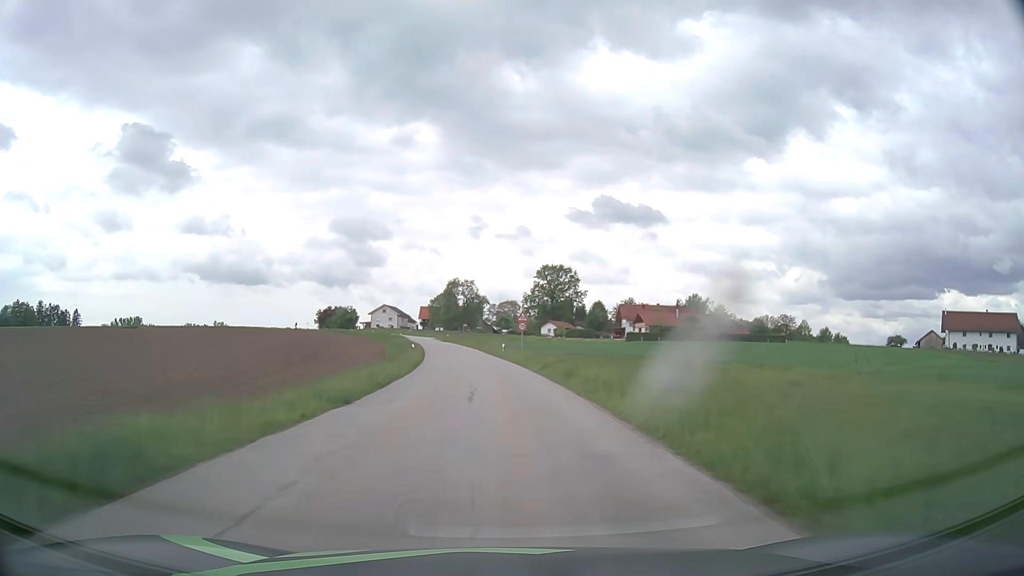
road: tertiary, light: Day
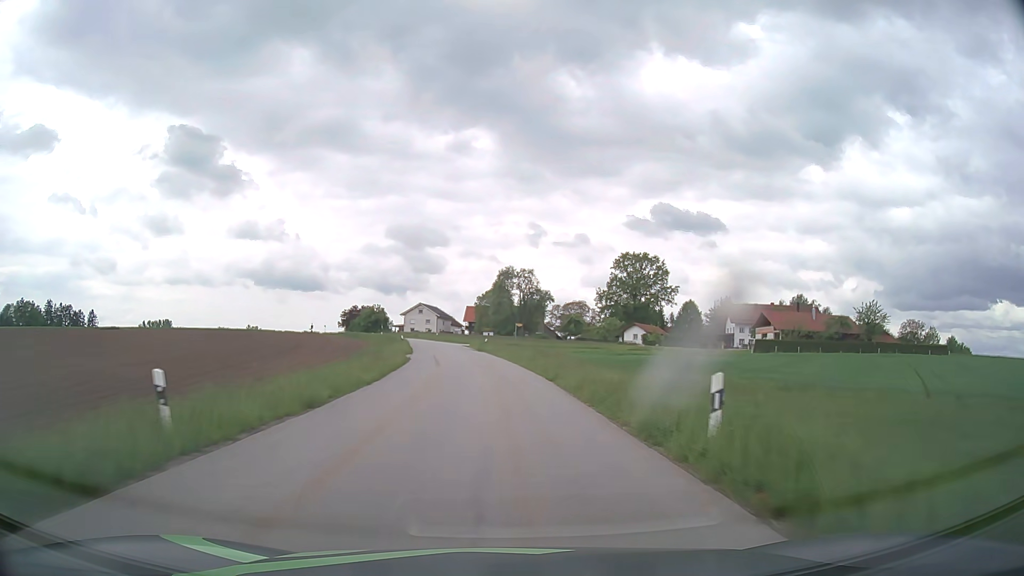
(-2.0, +44.3) m; -5°
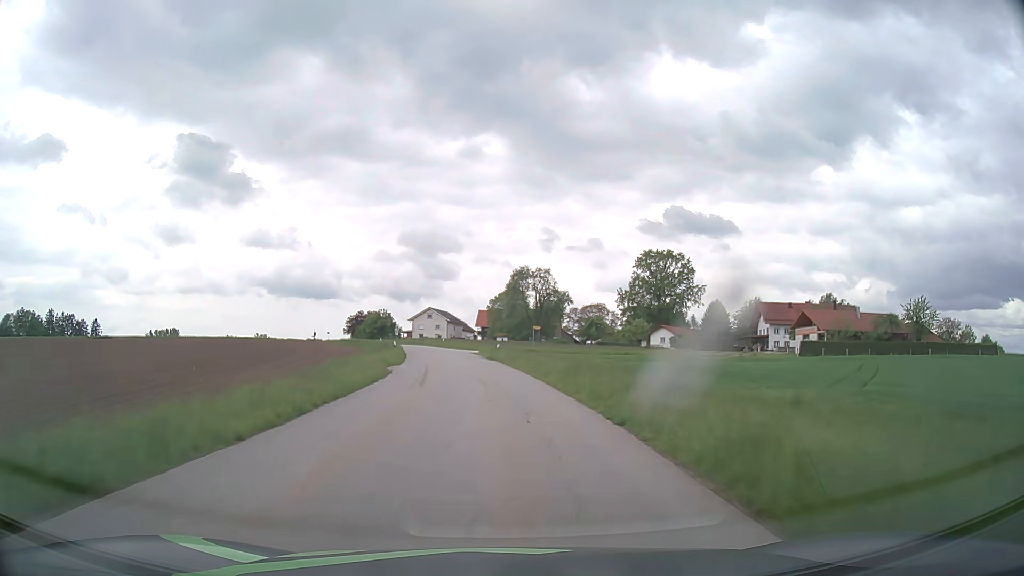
(-0.1, +10.8) m; -1°
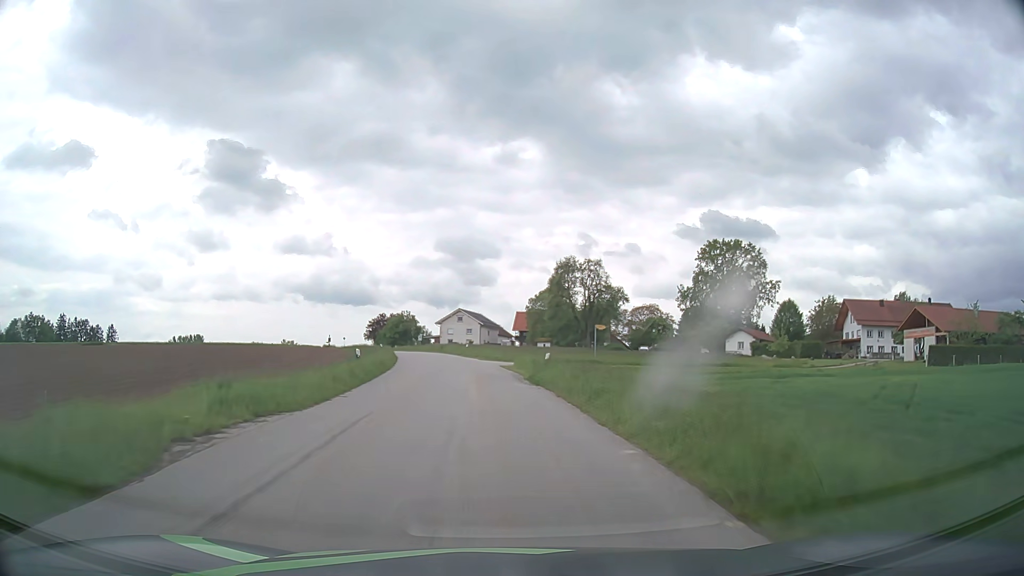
(-0.6, +21.4) m; -3°
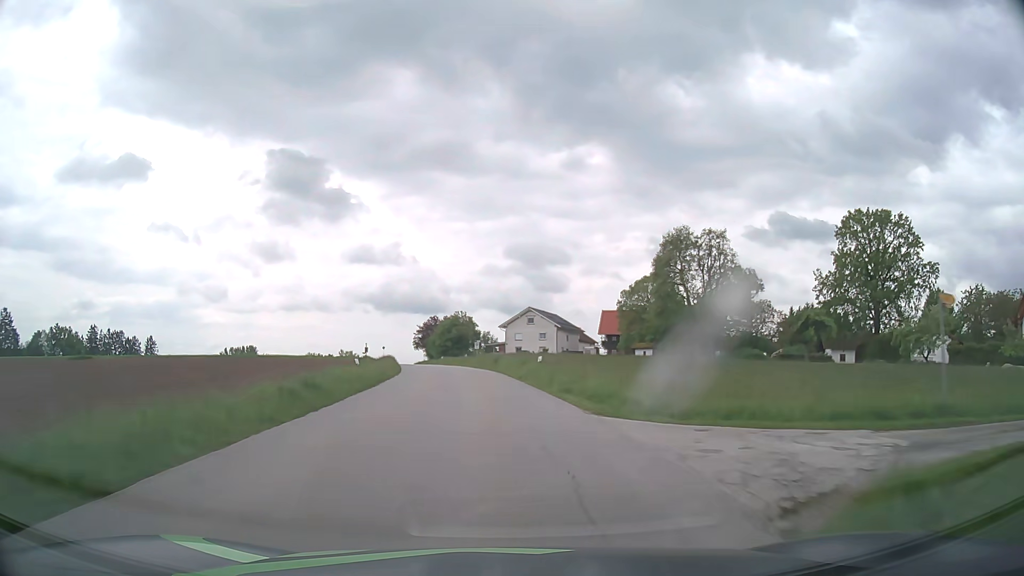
(-1.6, +31.4) m; -7°
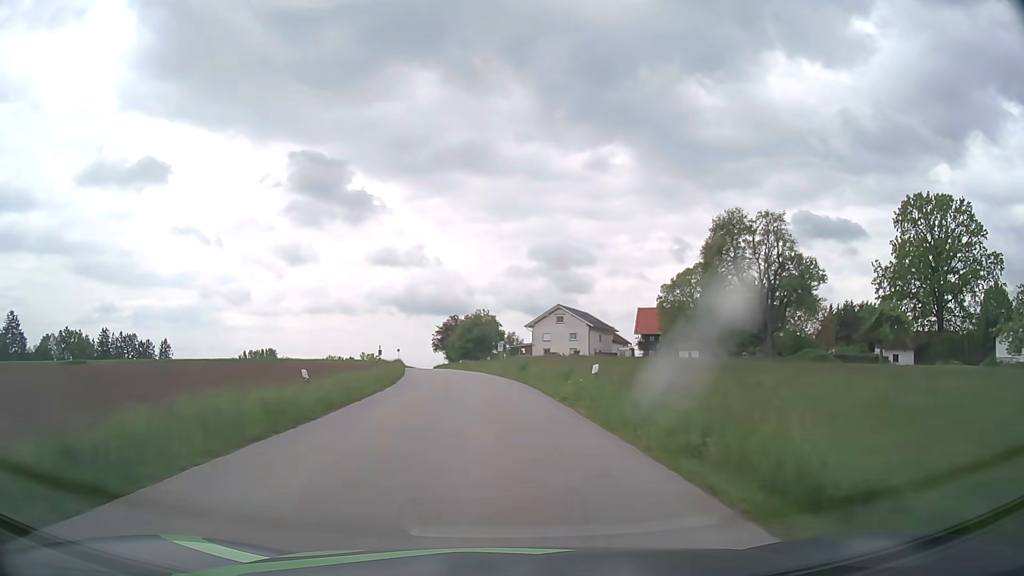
(-0.1, +10.4) m; -2°
